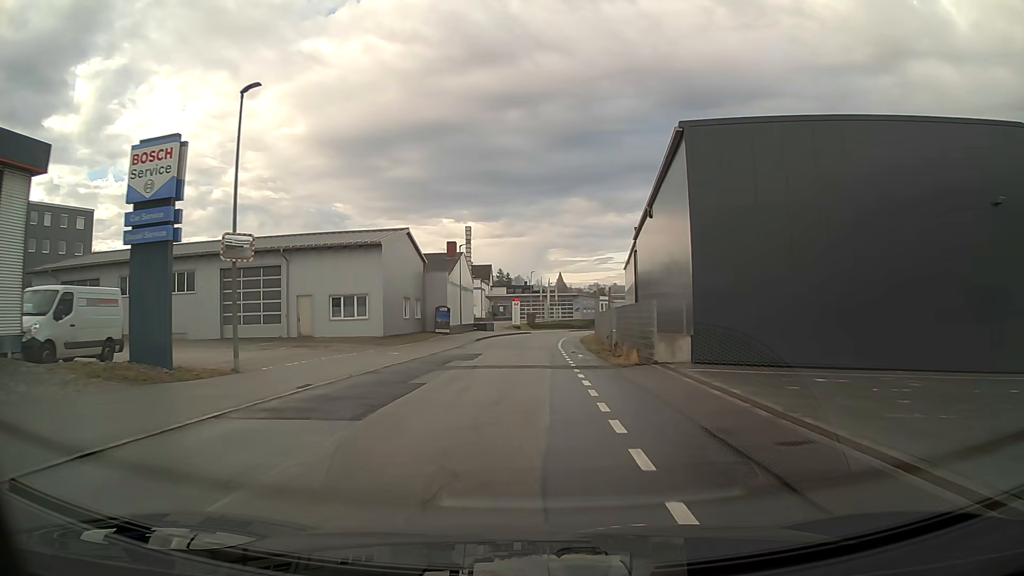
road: residential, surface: asphalt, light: Day
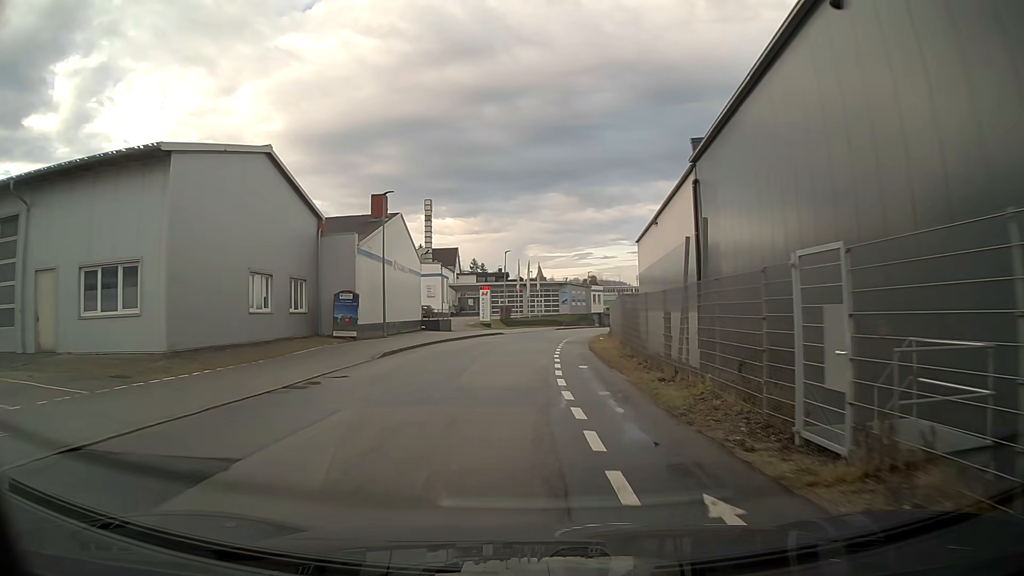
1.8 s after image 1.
(+0.4, +23.4) m; +2°
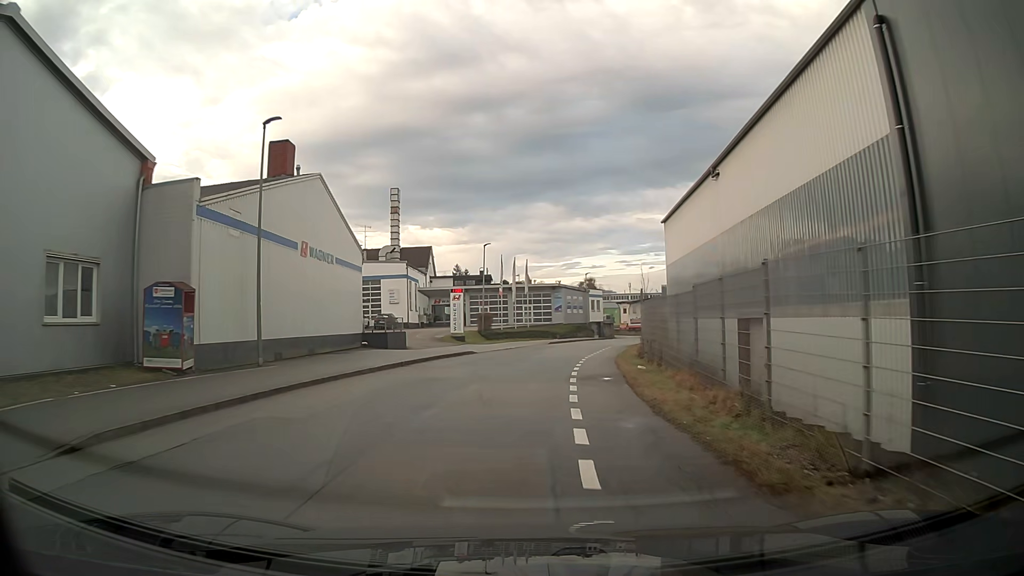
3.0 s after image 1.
(+0.2, +15.6) m; +1°
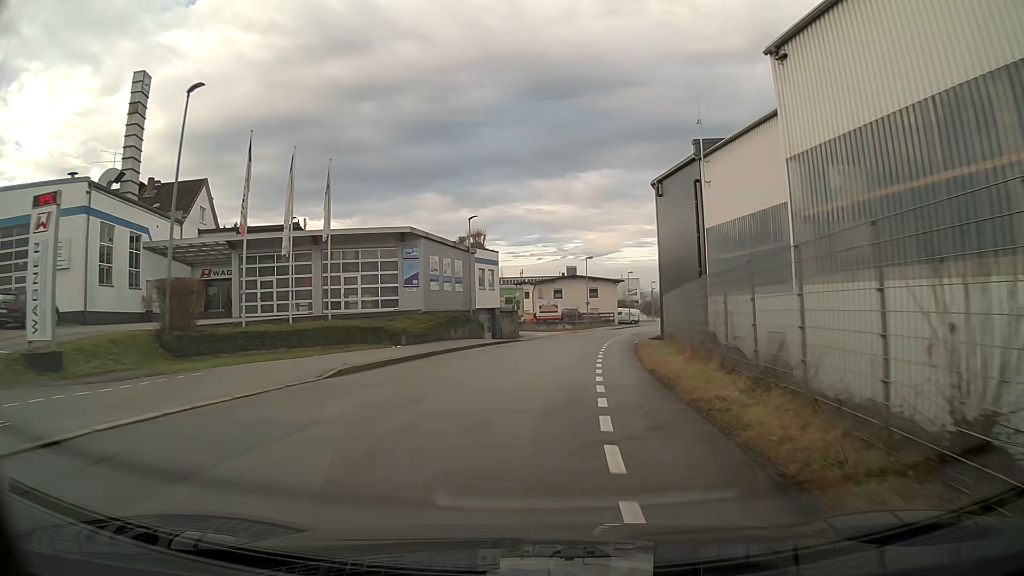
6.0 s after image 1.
(+2.9, +38.3) m; +9°
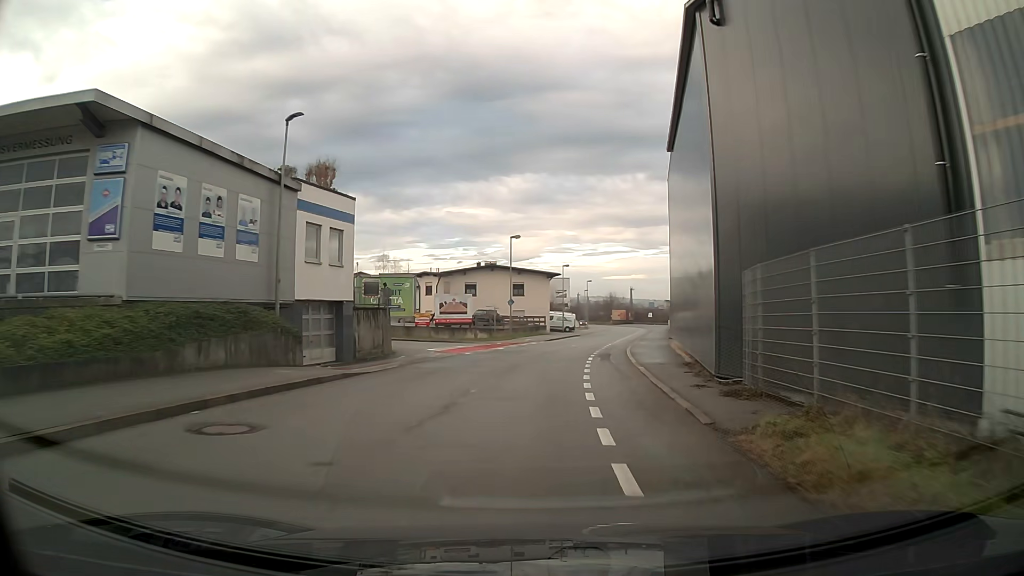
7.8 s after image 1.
(+1.3, +23.0) m; +6°
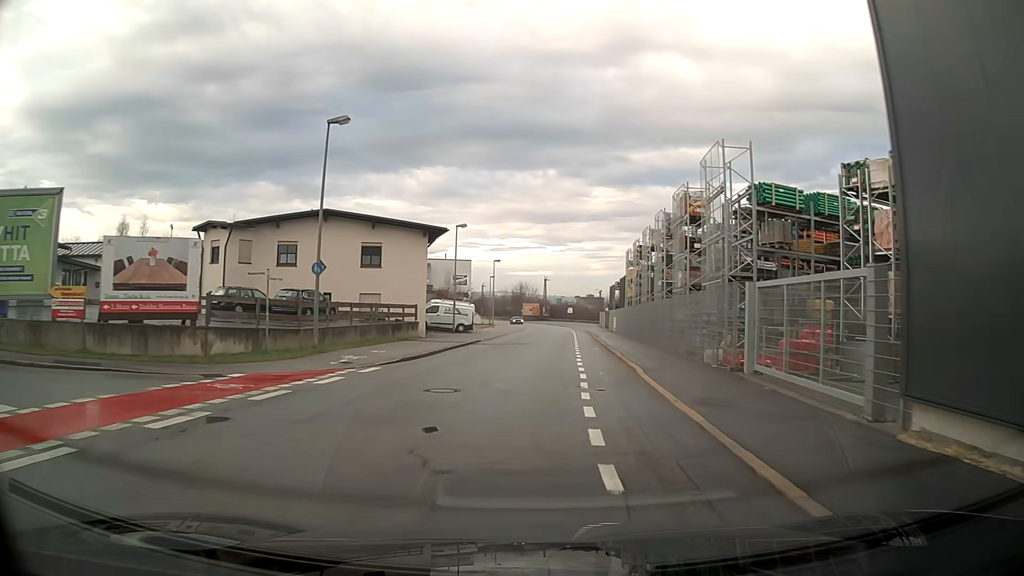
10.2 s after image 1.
(+2.7, +30.4) m; +9°
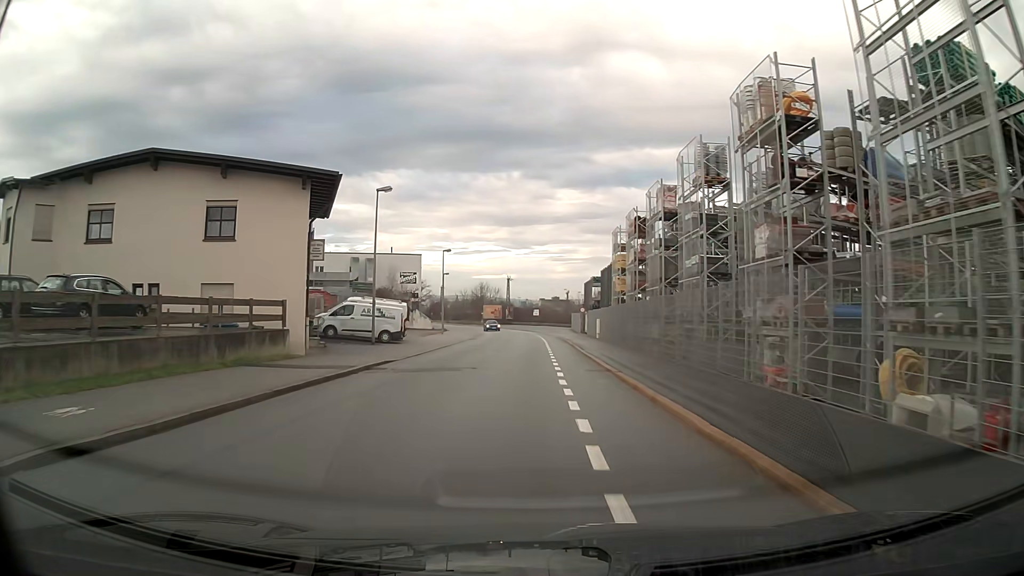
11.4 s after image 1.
(+0.3, +15.3) m; +2°
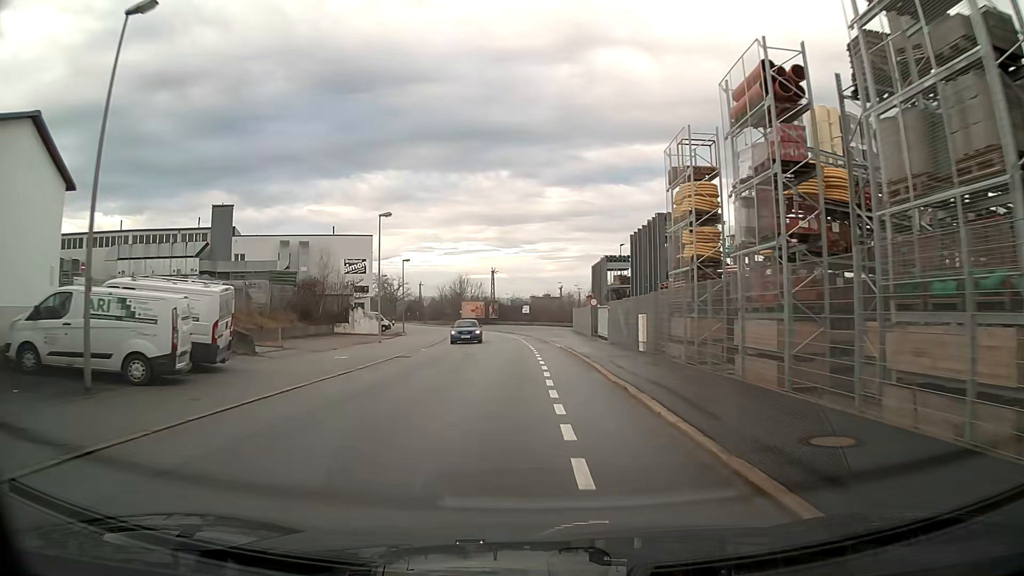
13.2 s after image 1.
(+0.2, +22.9) m; +1°
